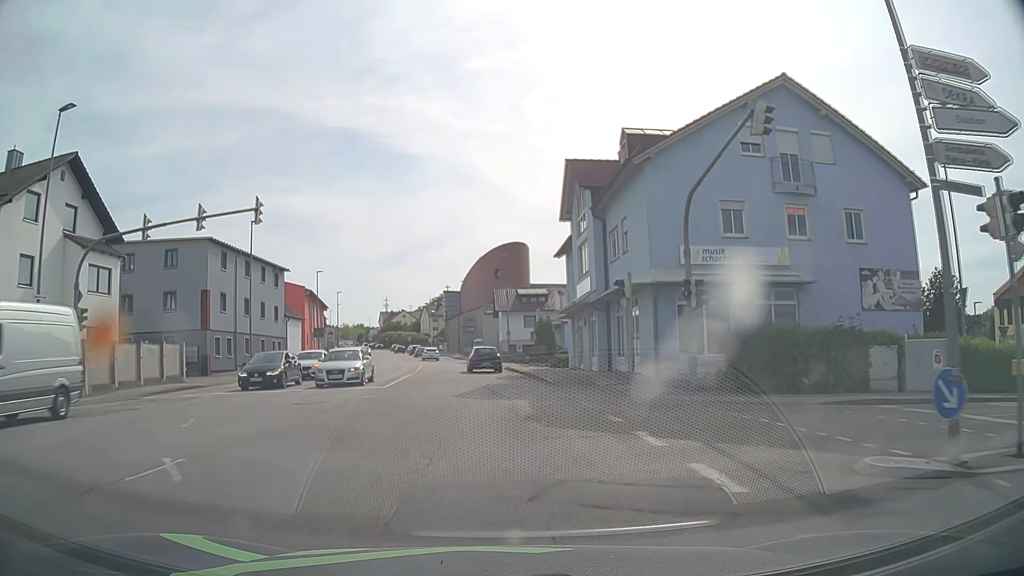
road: tertiary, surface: asphalt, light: Day
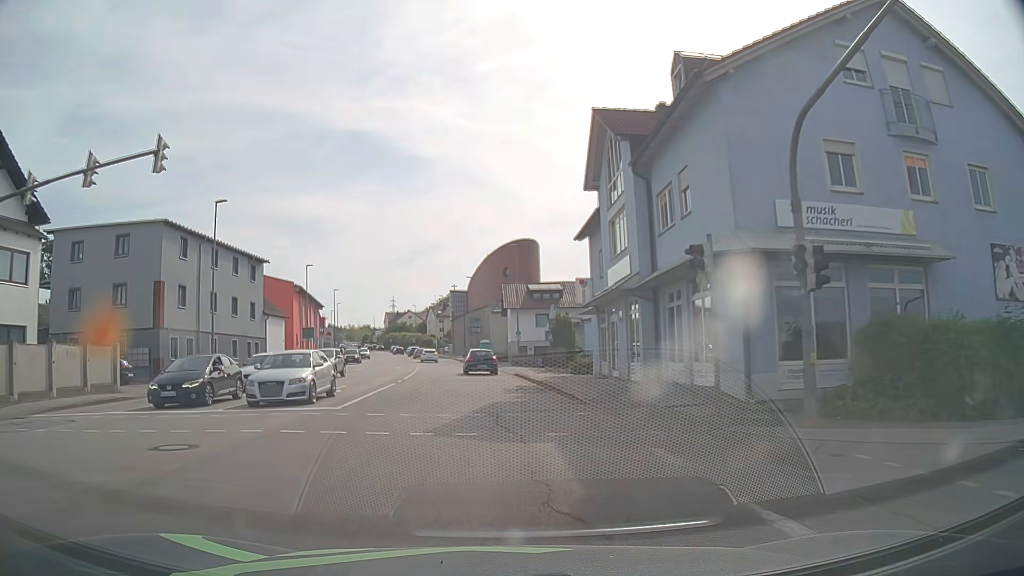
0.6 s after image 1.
(-0.1, +7.5) m; -1°
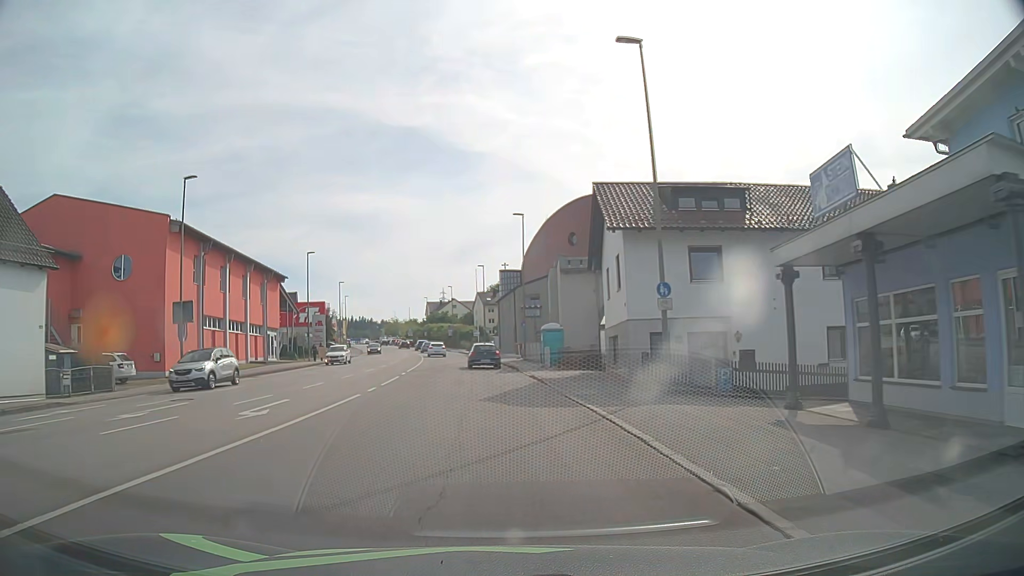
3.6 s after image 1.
(-1.7, +37.8) m; -5°
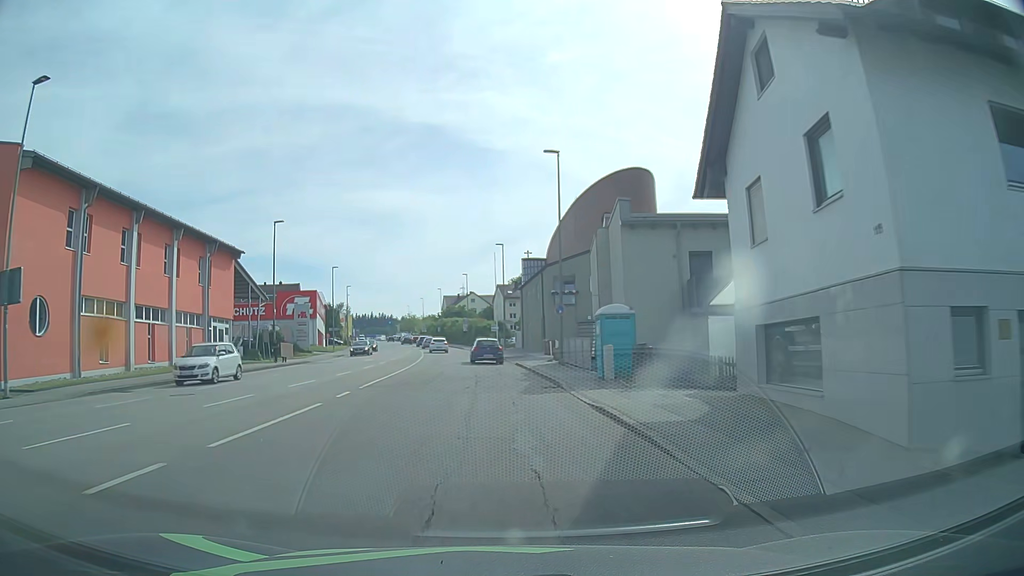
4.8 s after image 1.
(-0.3, +15.2) m; -2°
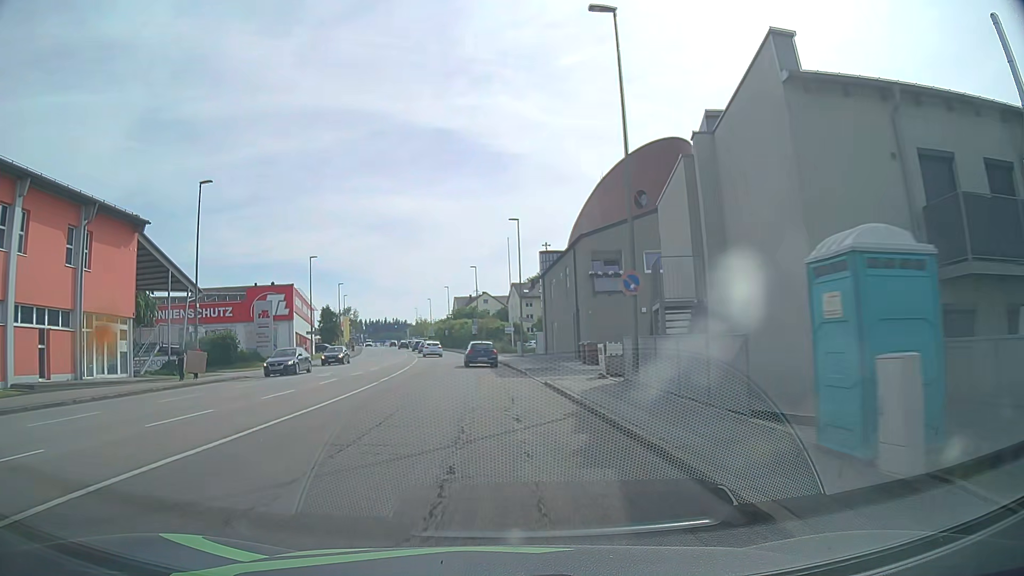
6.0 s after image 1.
(-0.2, +15.2) m; -2°
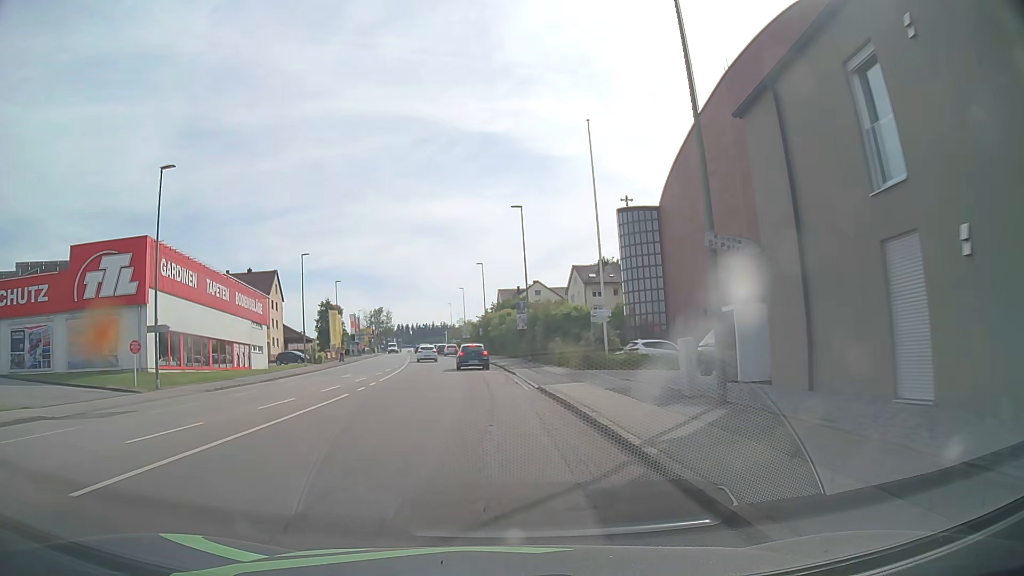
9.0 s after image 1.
(-1.3, +37.9) m; -4°
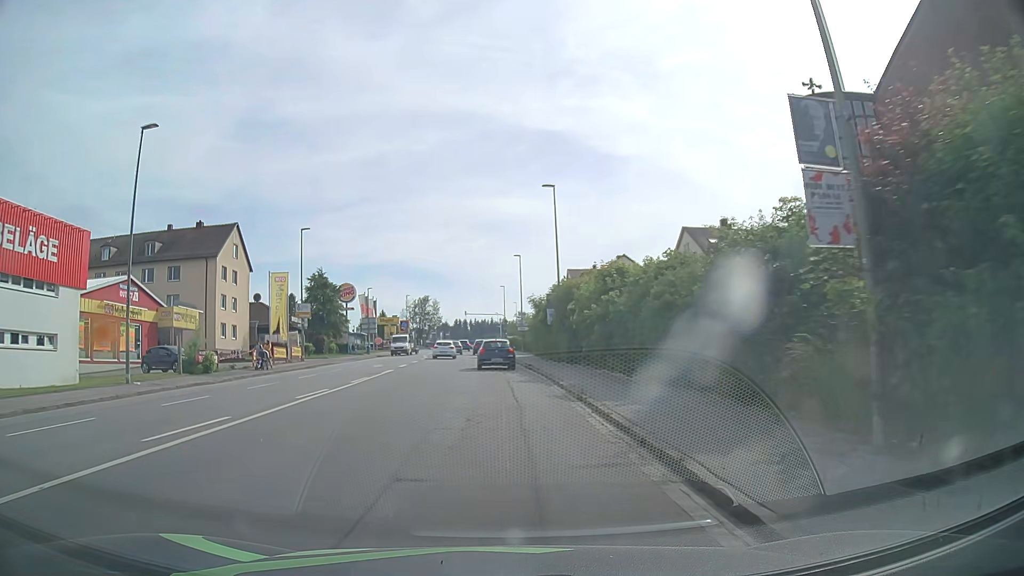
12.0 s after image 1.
(-2.1, +37.4) m; -6°
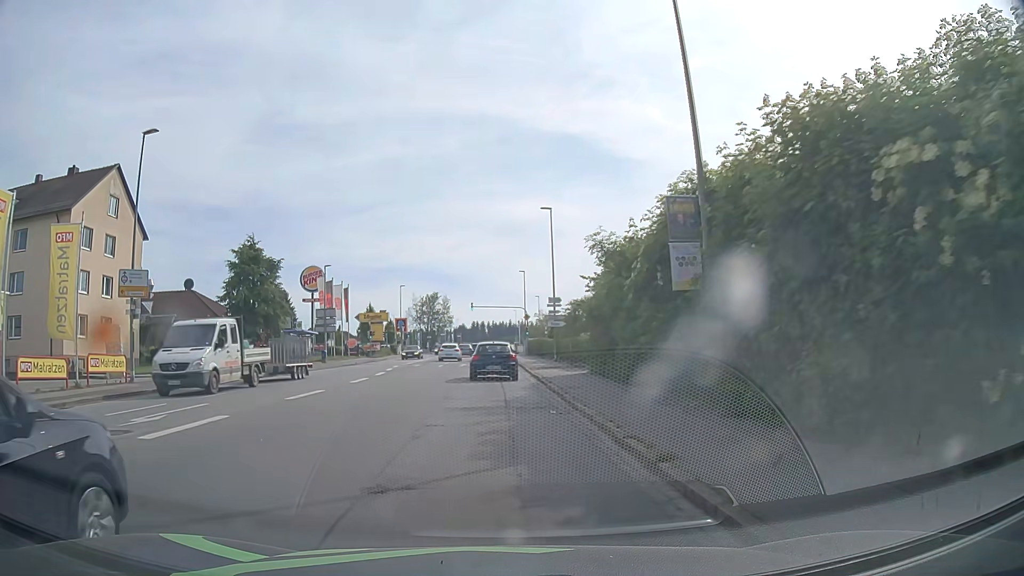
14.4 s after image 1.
(0.0, +26.9) m; -1°
